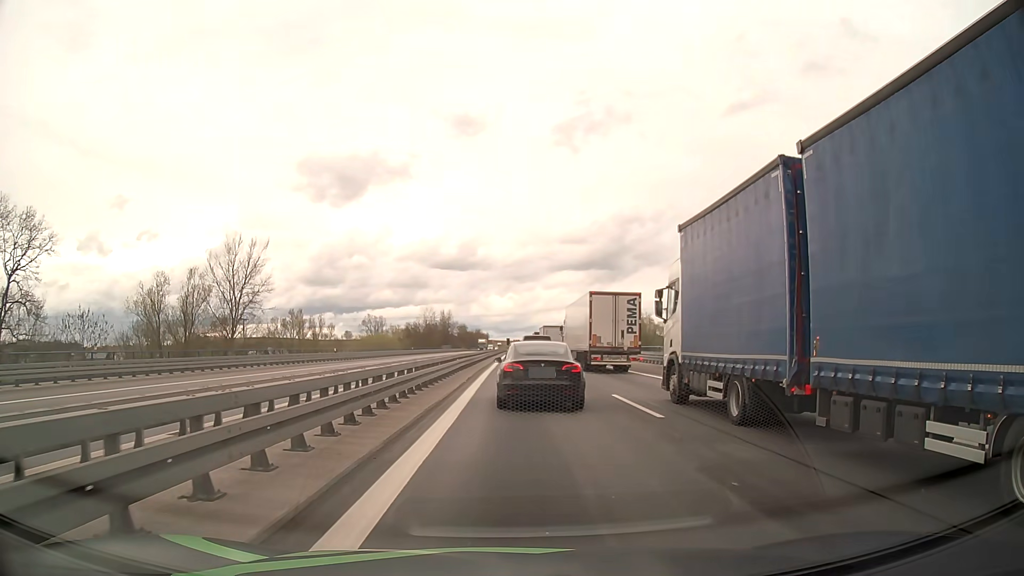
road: motorway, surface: asphalt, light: Day
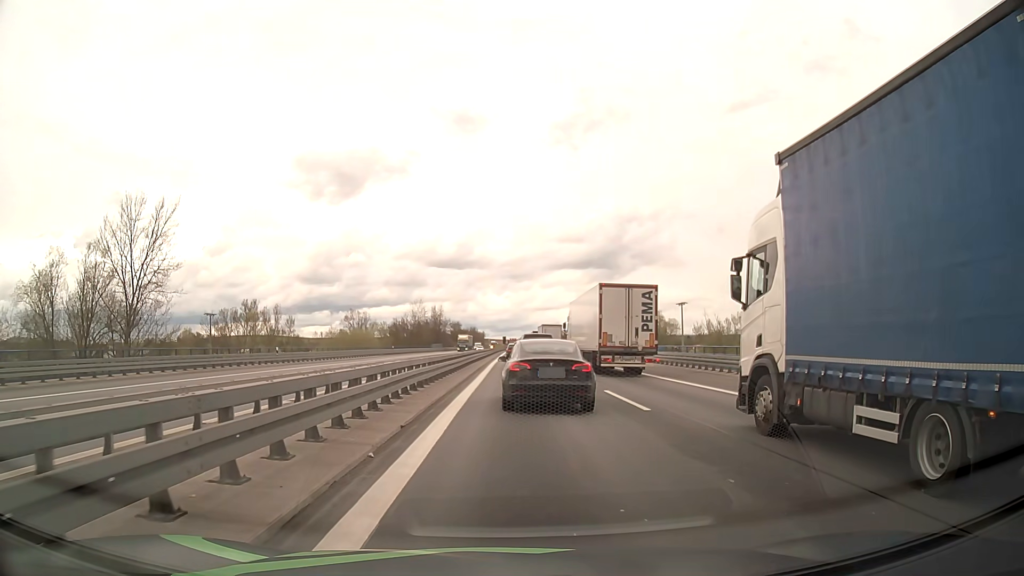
(0.0, +16.9) m; 0°
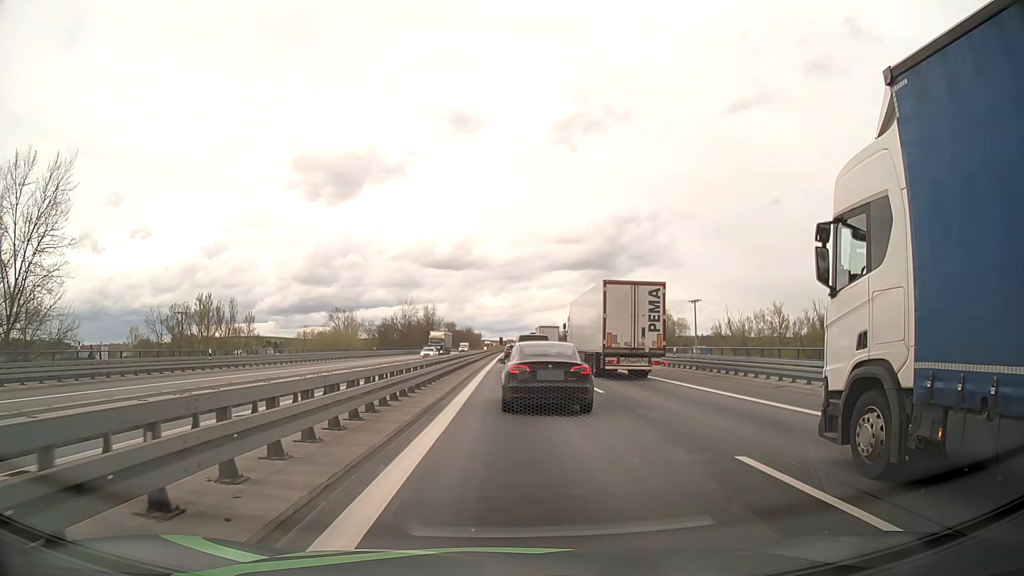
(+0.1, +12.0) m; 0°
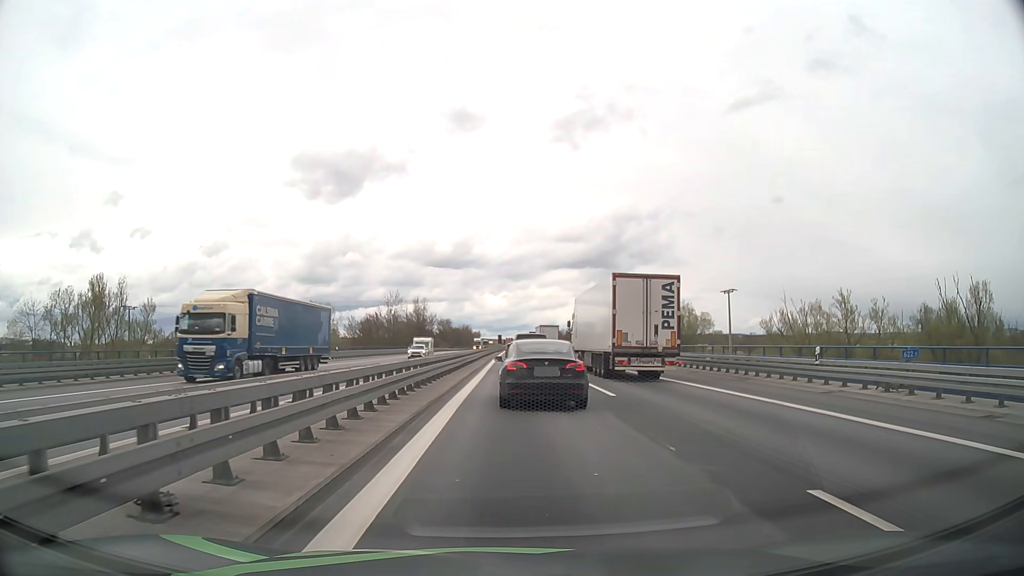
(+0.1, +20.2) m; 0°
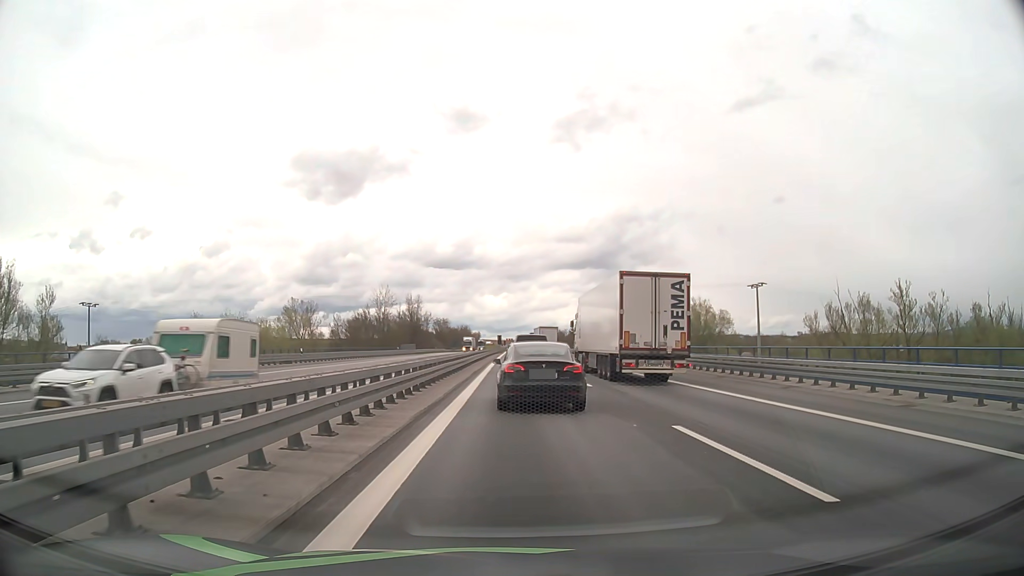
(0.0, +12.6) m; 0°
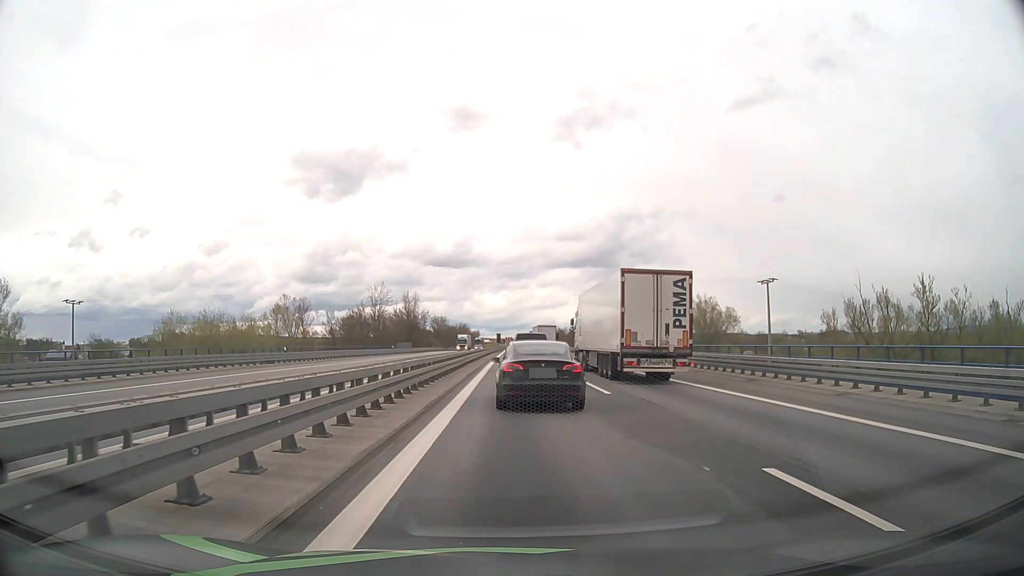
(0.0, +4.3) m; 0°
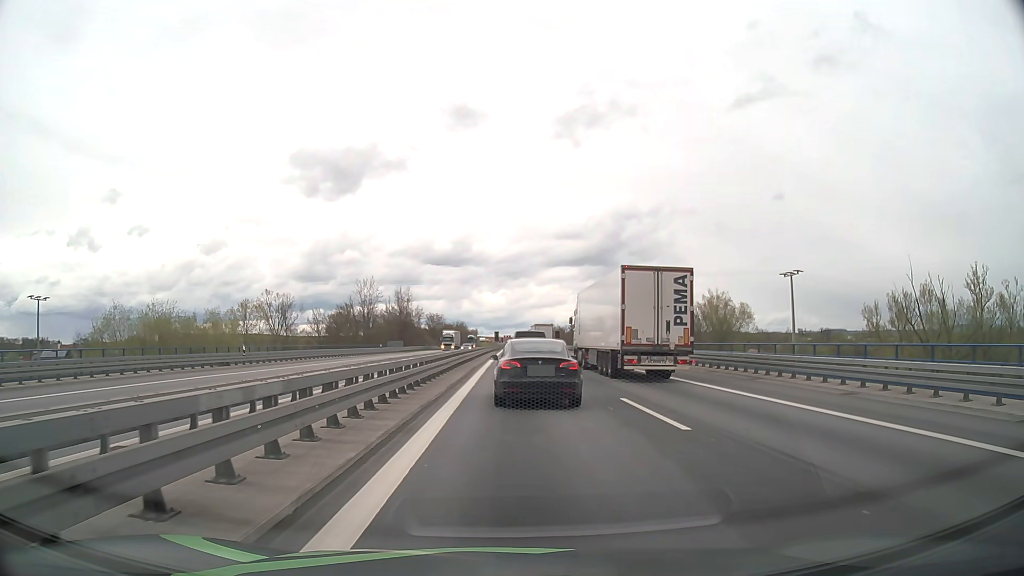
(0.0, +8.6) m; 0°
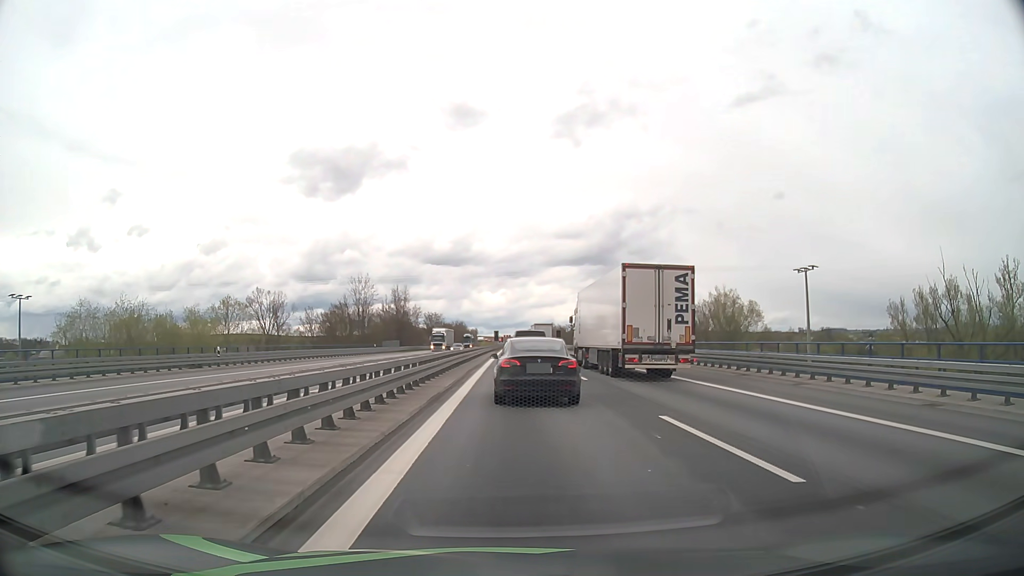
(0.0, +4.4) m; 0°
(0, +10) (0, +20) (0, +30) (0, +40) (0, +50) (0, +60) (0, +70) (0, +80) (0, +90) (0, +100) m
